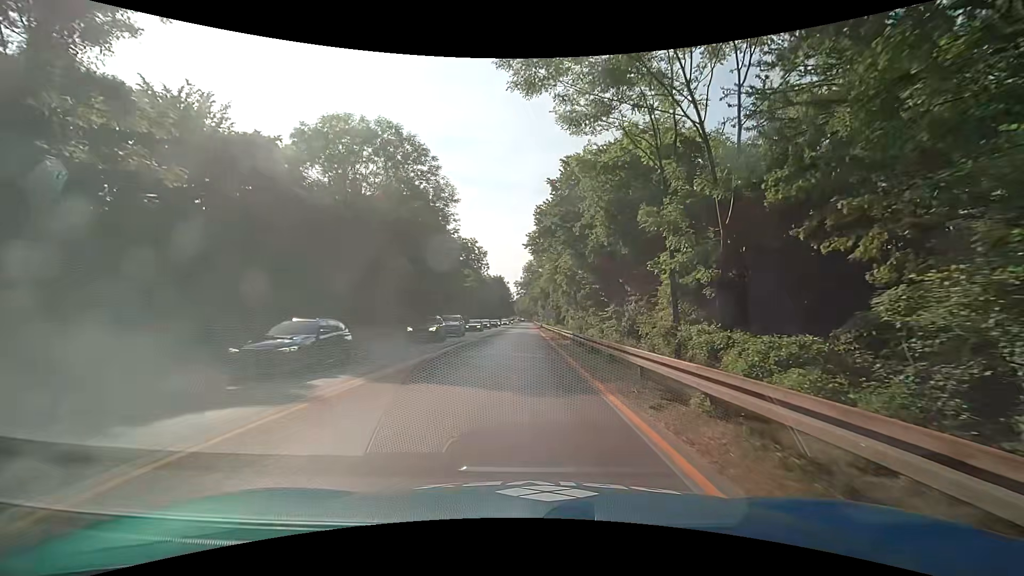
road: trunk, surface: asphalt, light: Day
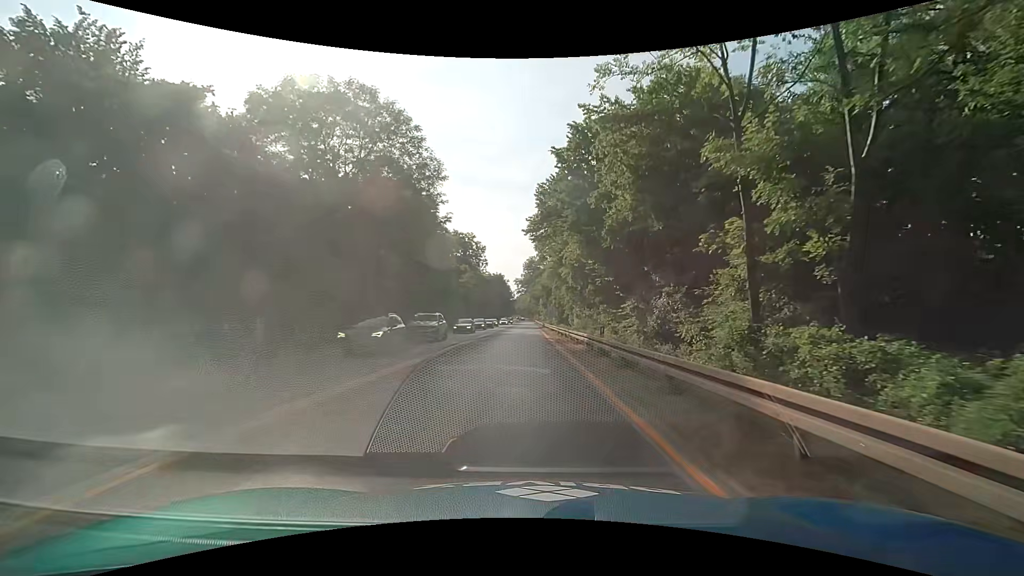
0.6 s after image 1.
(0.0, +6.1) m; +1°
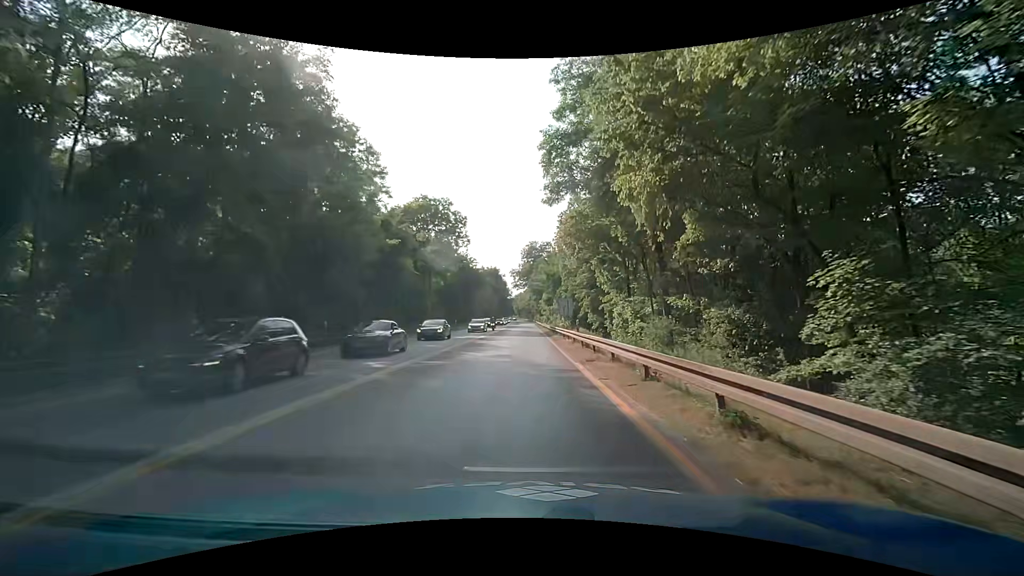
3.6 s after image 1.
(-0.1, +30.3) m; 0°
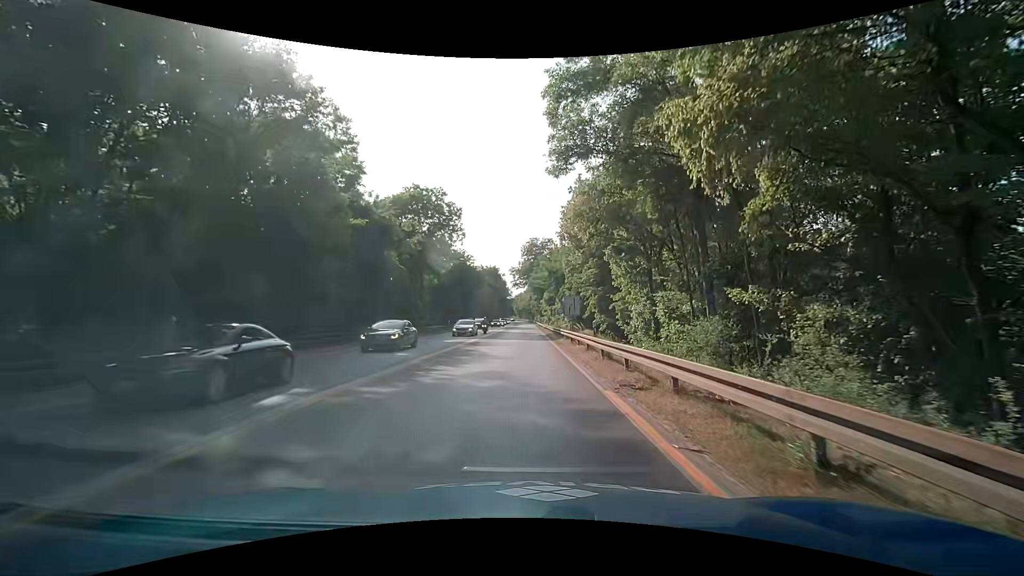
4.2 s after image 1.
(0.0, +6.1) m; 0°
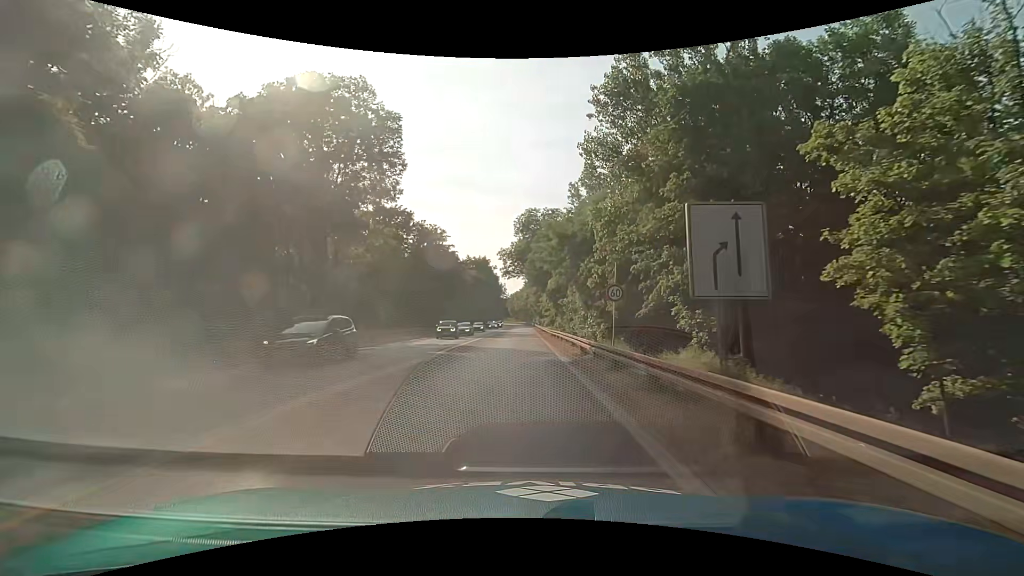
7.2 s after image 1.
(+0.4, +31.6) m; +1°
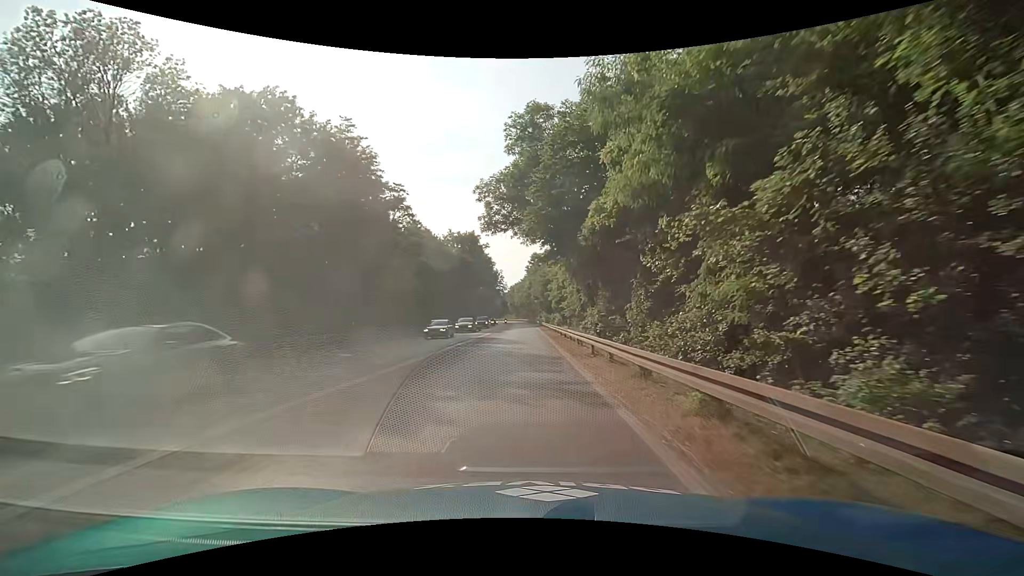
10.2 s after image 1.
(0.0, +39.1) m; +1°
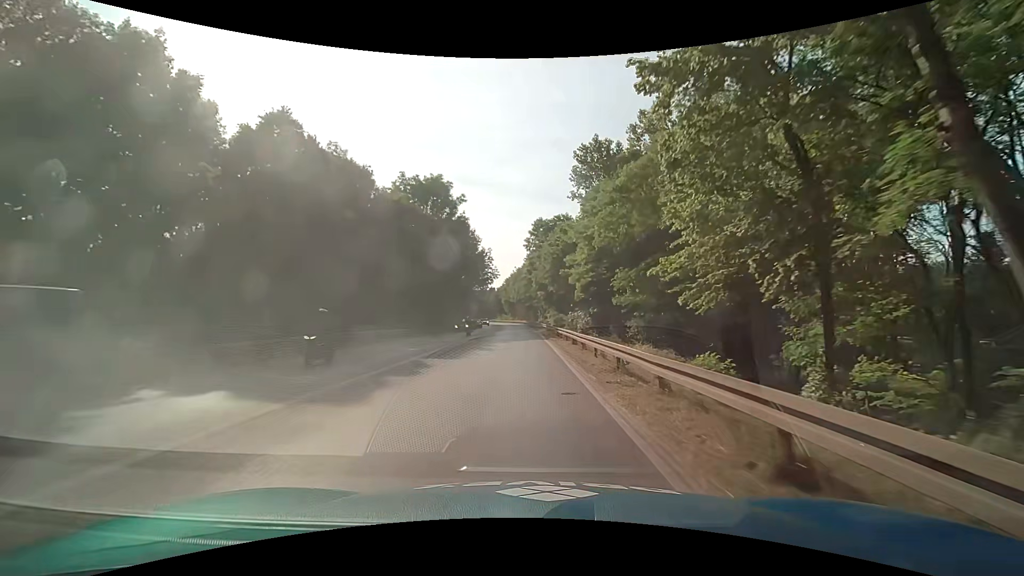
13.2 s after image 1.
(-0.4, +43.5) m; 0°
